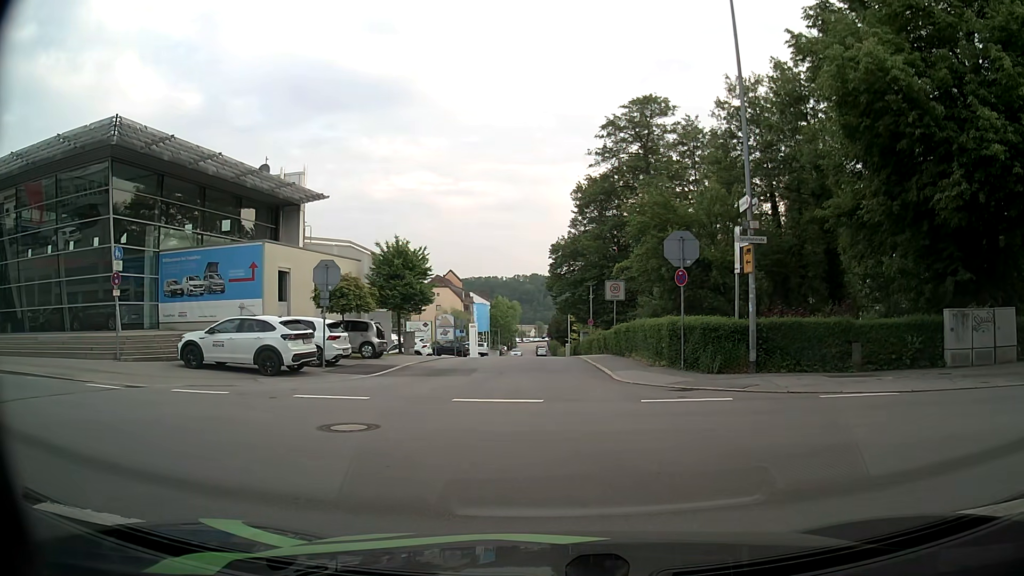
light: Day
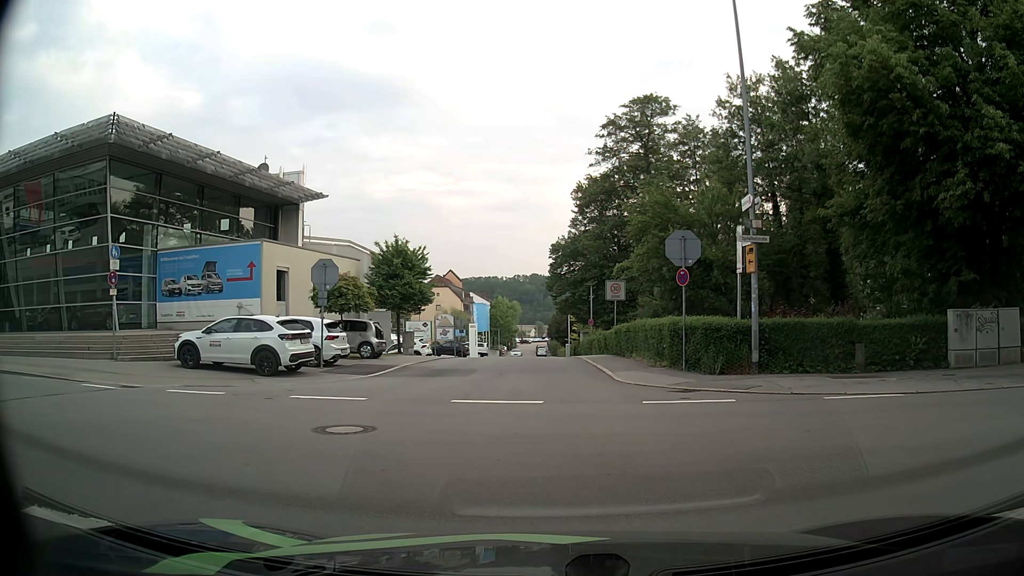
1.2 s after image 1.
(0.0, +0.2) m; 0°
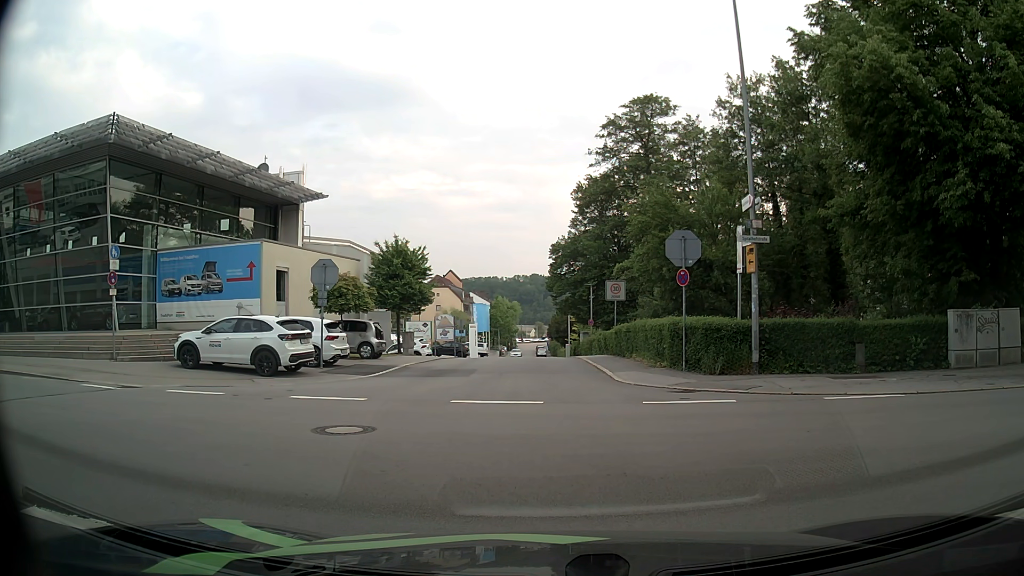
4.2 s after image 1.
(0.0, +0.1) m; 0°
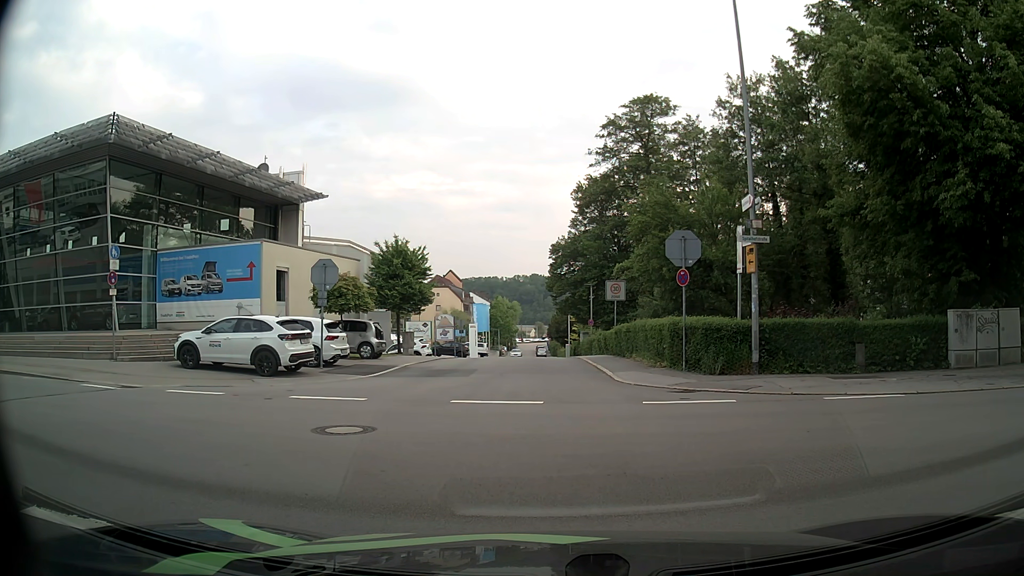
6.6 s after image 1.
(0.0, 0.0) m; 0°
(-3, +9) (-12, +13) (-22, +15) (-32, +17) (-42, +19) (-51, +20) (-61, +22) (-71, +23) (-81, +25) (-91, +27) m
